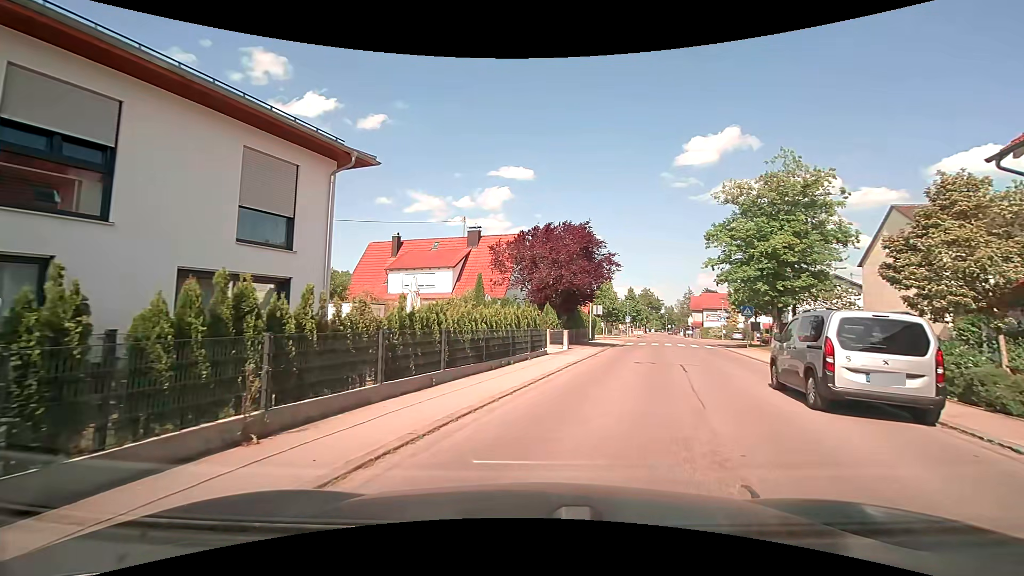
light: Day
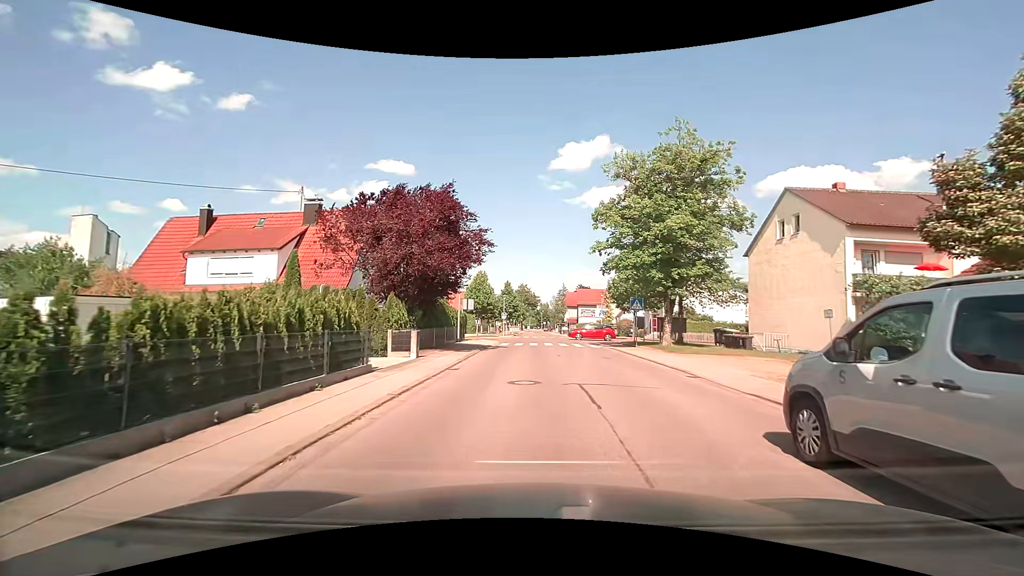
(+1.0, +7.6) m; +14°
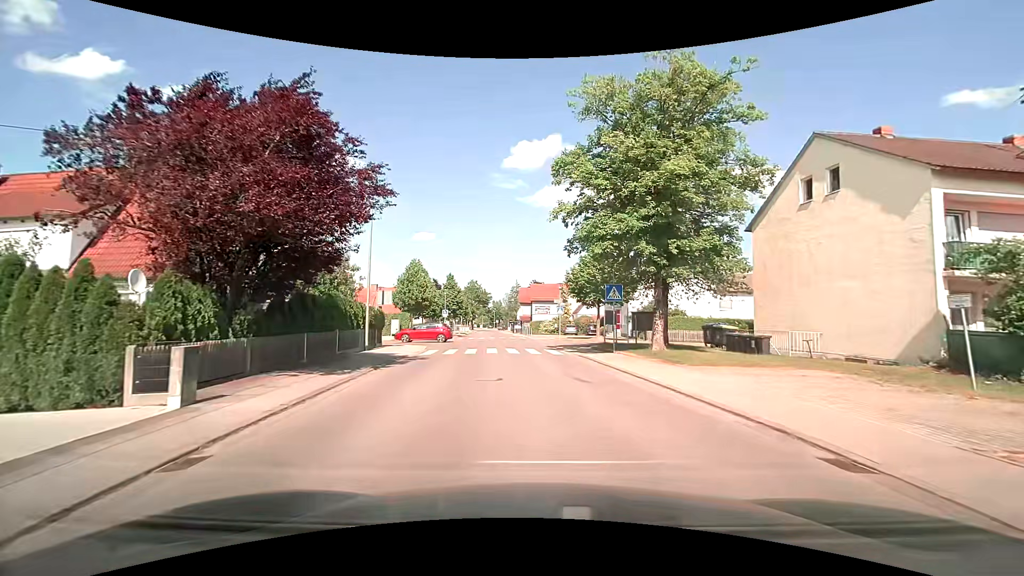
(+0.4, +9.4) m; +3°
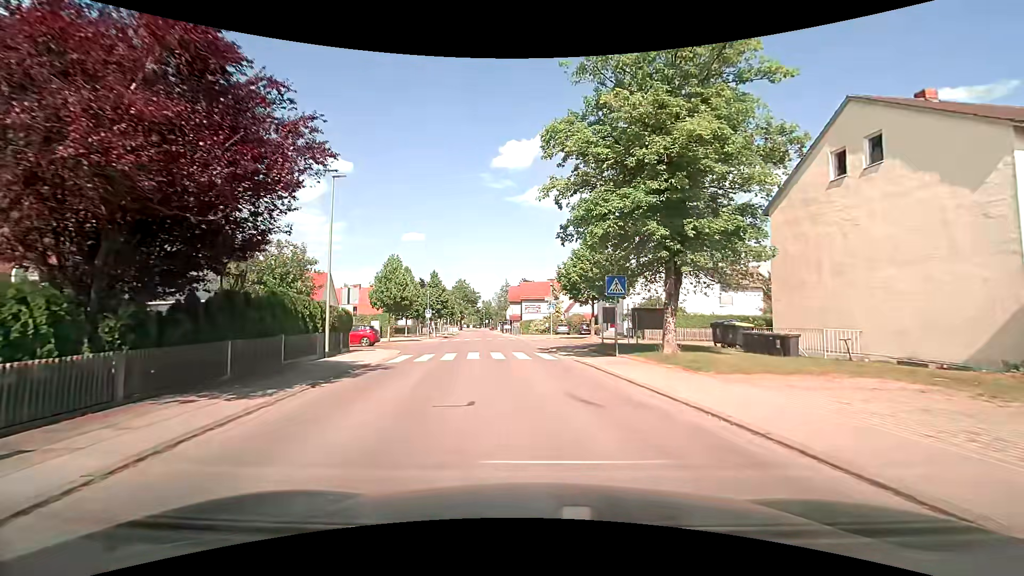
(+0.1, +3.4) m; +3°
(0, +10) (-1, +20) (-1, +30) (-2, +40) (-4, +50) (-6, +60) (-7, +69) (-9, +79) (-10, +89) (-12, +99) m
